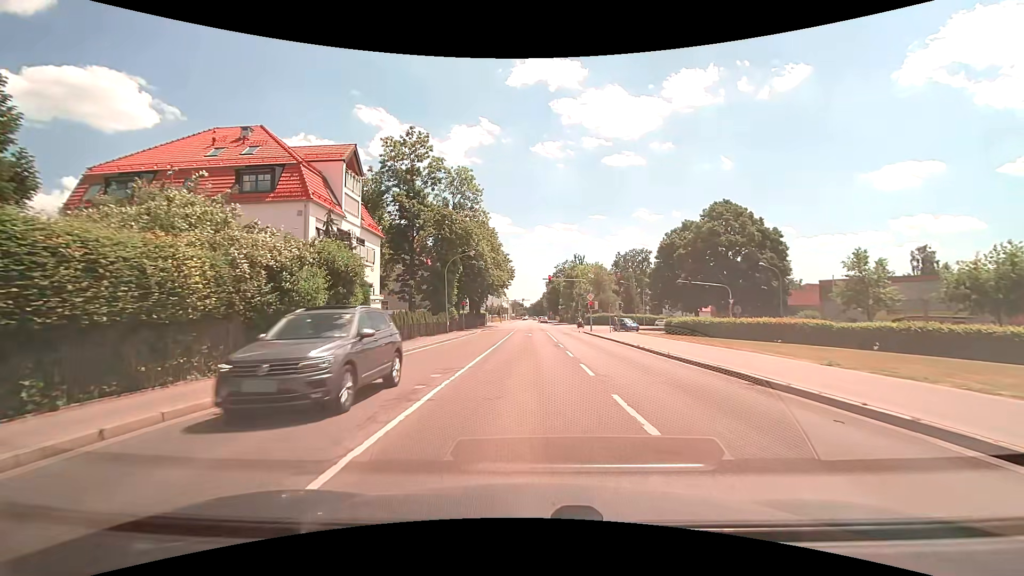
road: secondary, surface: asphalt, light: Day
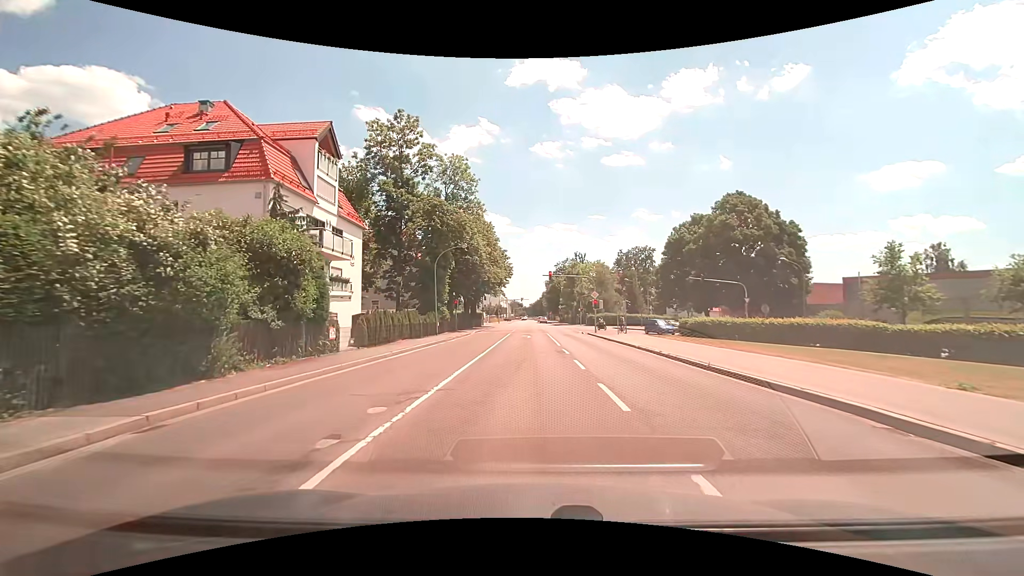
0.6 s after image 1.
(0.0, +4.5) m; 0°
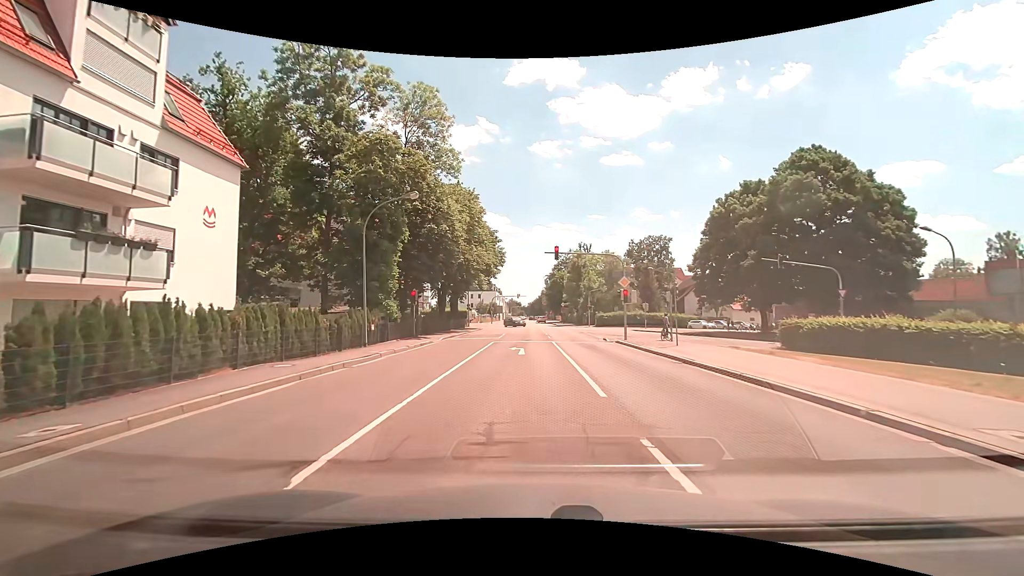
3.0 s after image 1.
(+0.1, +16.7) m; +1°
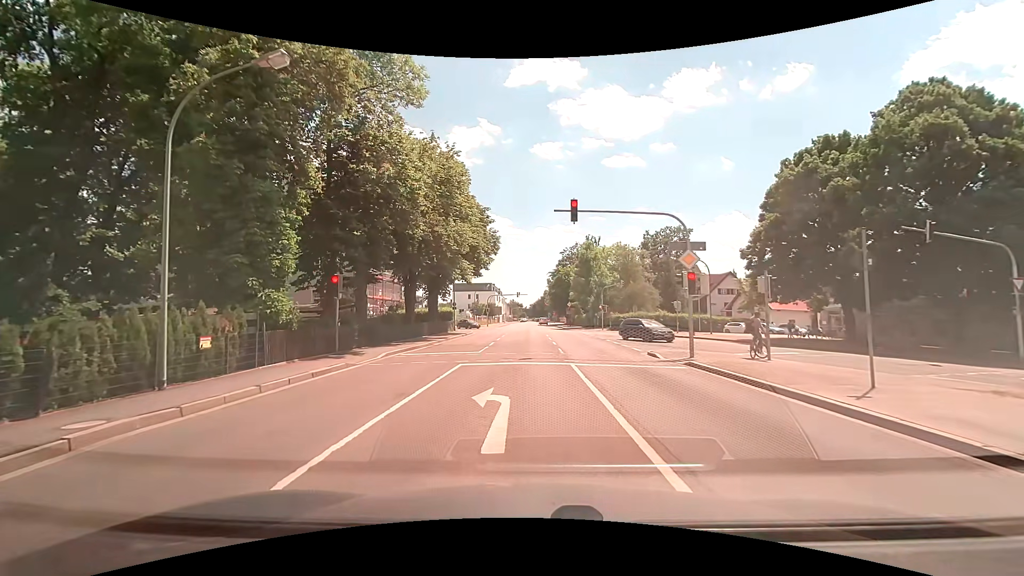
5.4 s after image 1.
(-0.1, +12.9) m; -1°
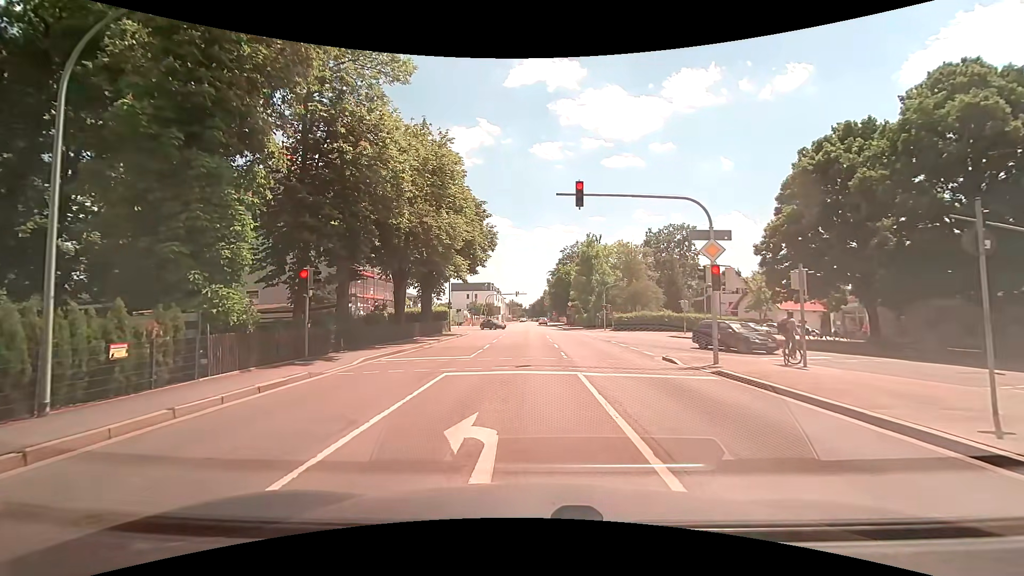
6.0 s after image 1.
(0.0, +2.5) m; 0°
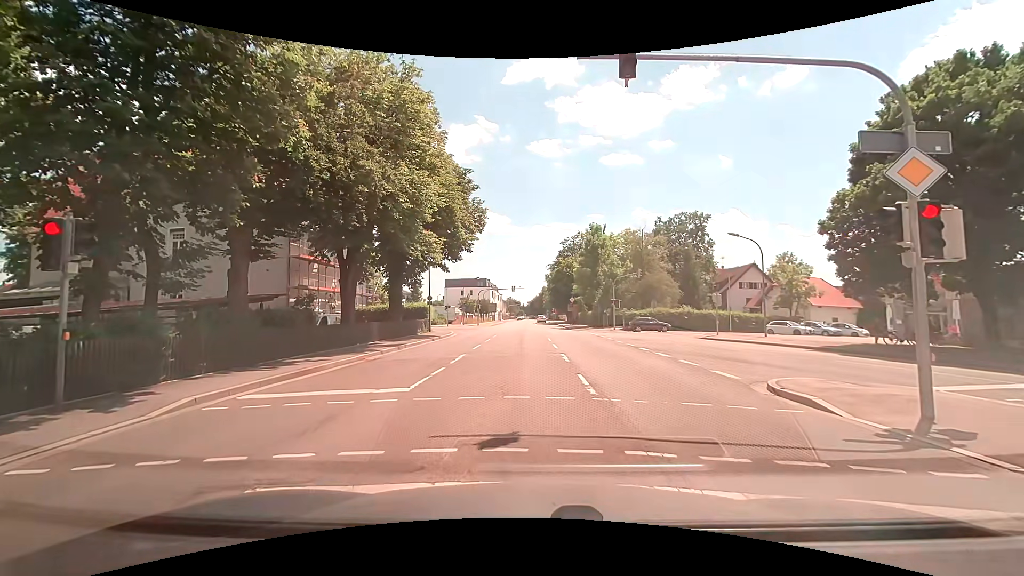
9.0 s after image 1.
(0.0, +8.5) m; 0°
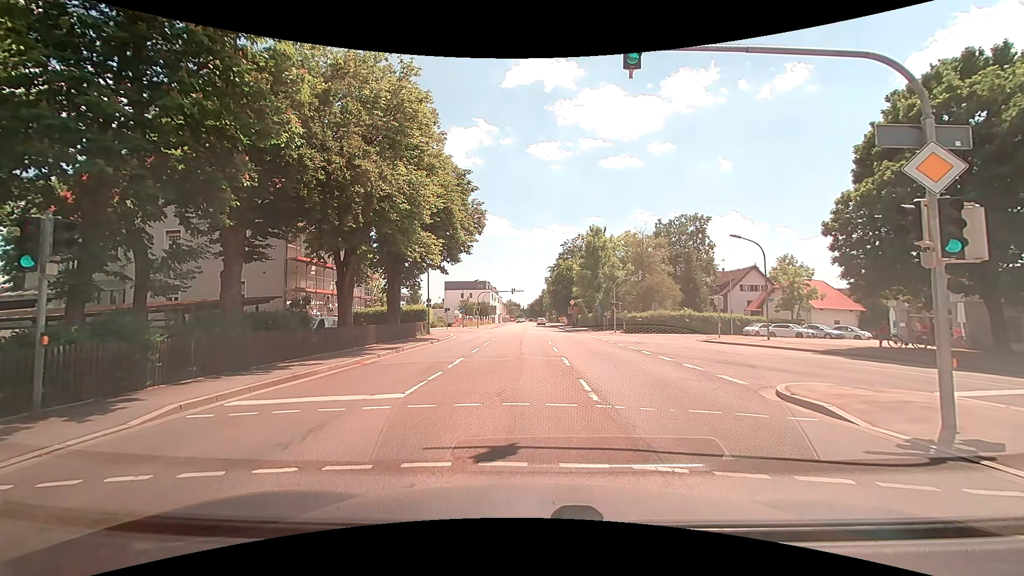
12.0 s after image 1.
(0.0, +0.4) m; 0°
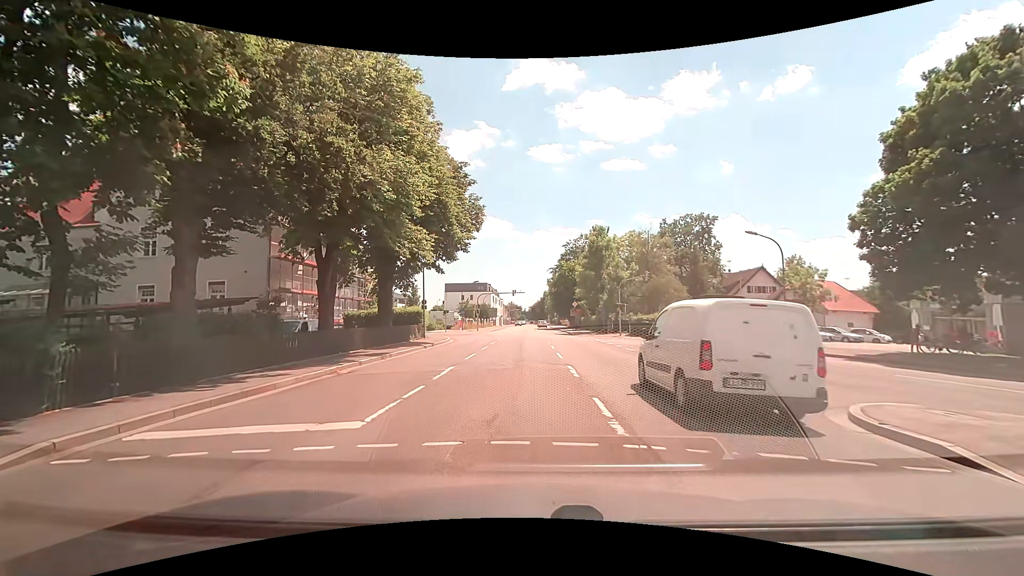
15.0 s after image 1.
(0.0, +2.4) m; -1°
